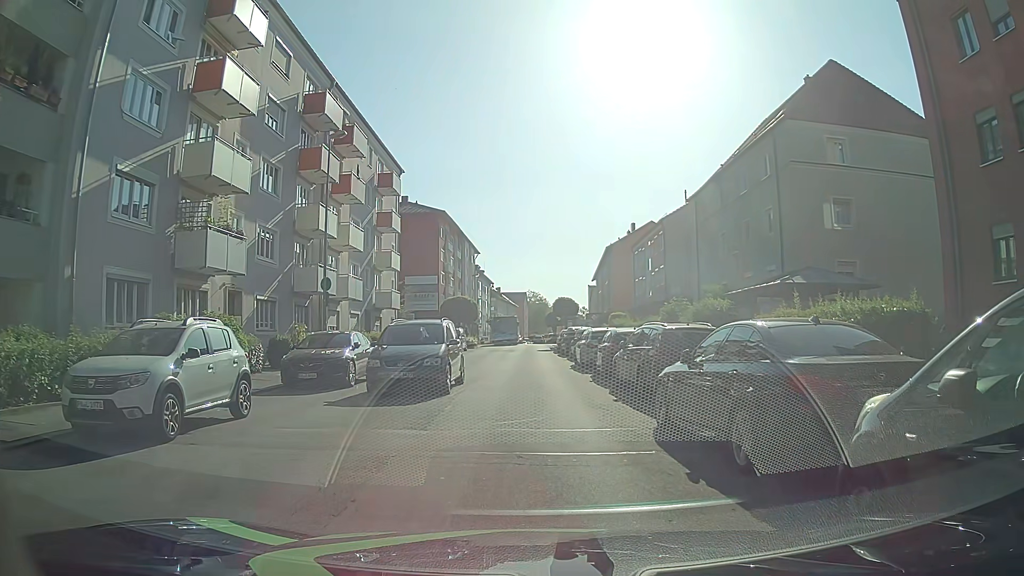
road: tertiary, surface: asphalt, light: Day
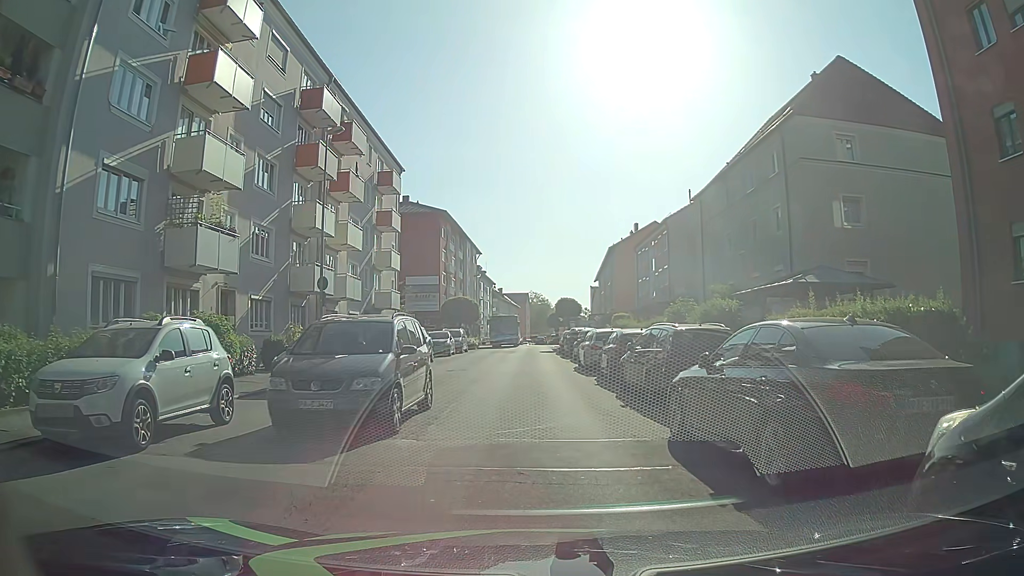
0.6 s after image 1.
(0.0, +0.9) m; +2°
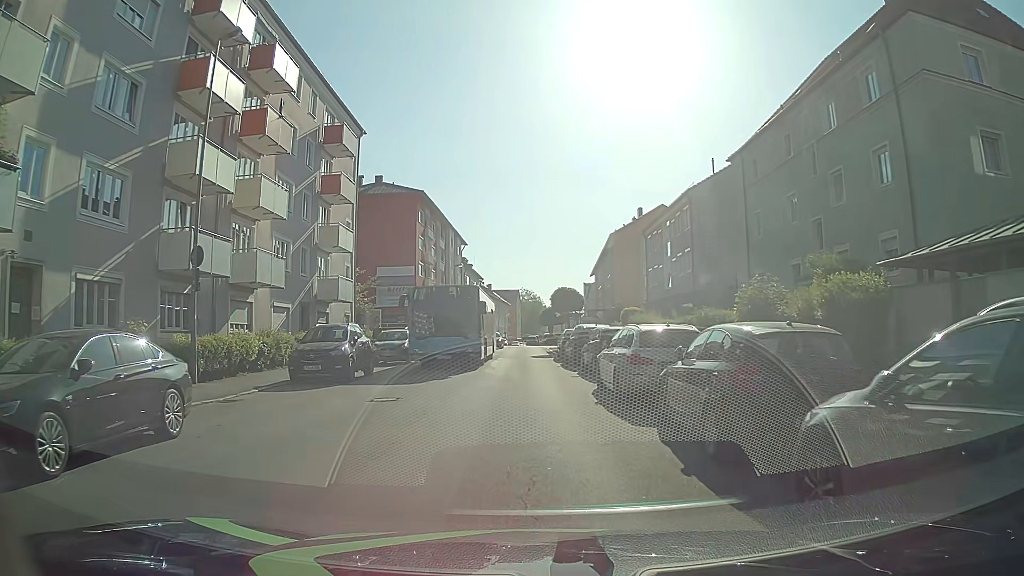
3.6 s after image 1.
(+0.2, +11.1) m; 0°
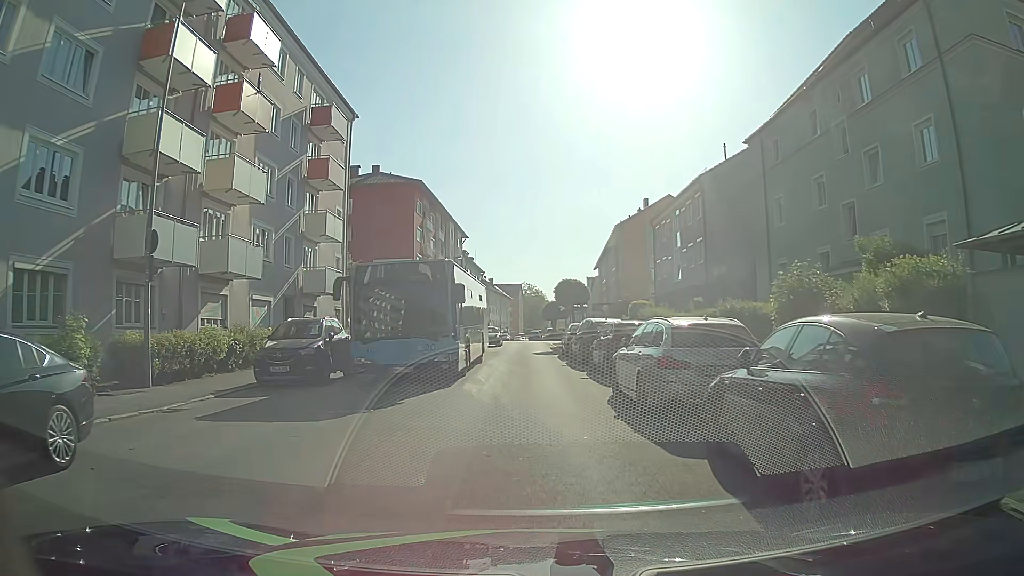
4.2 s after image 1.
(0.0, +2.5) m; +1°
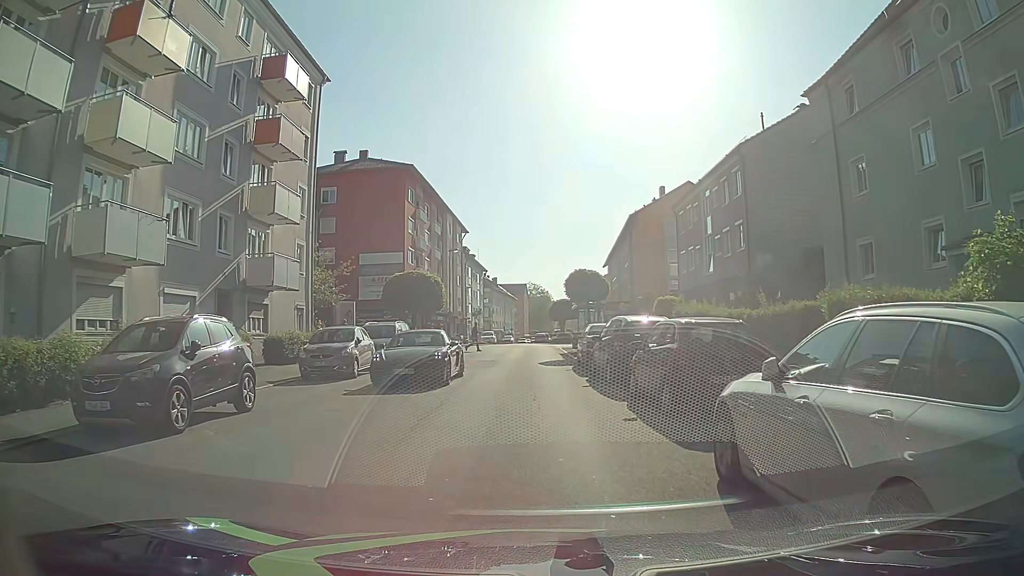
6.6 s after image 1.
(-0.1, +7.1) m; -3°
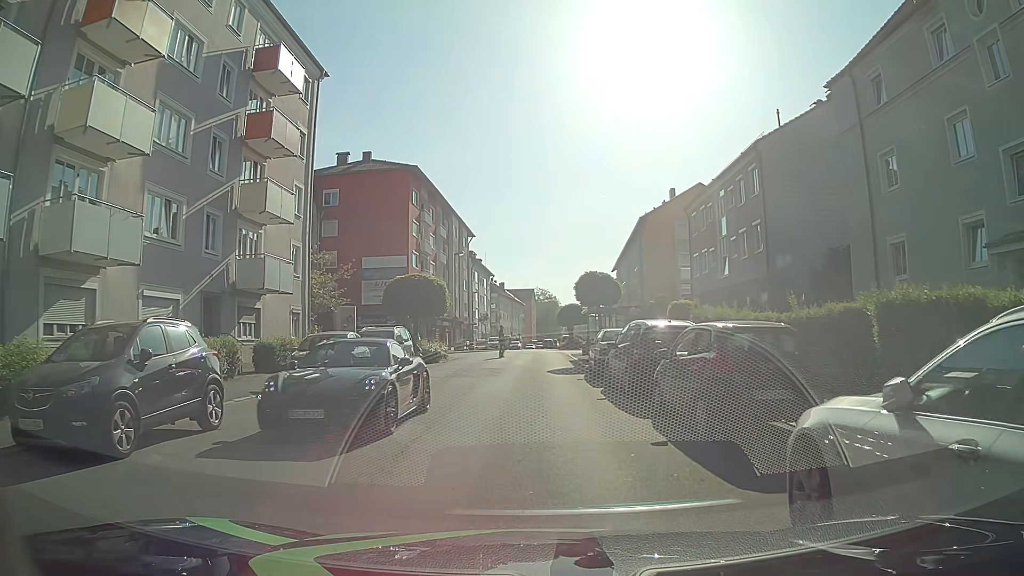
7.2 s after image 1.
(0.0, +1.8) m; 0°
(0, +10) (0, +20) (0, +30) (+1, +40) (+1, +50) (+1, +60) (+2, +70) (+2, +80) (+3, +90) (+3, +100) m
